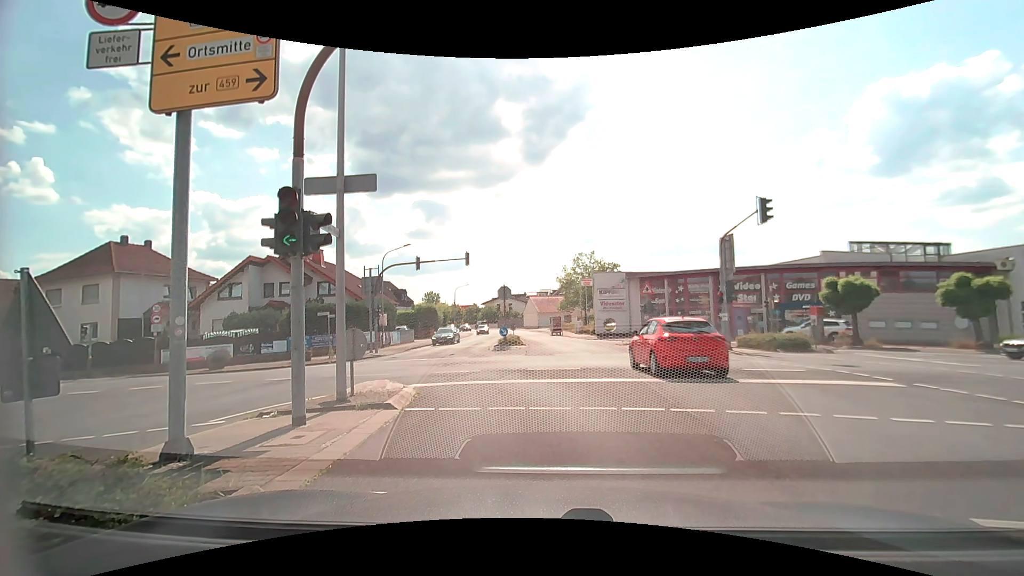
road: secondary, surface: asphalt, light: Day
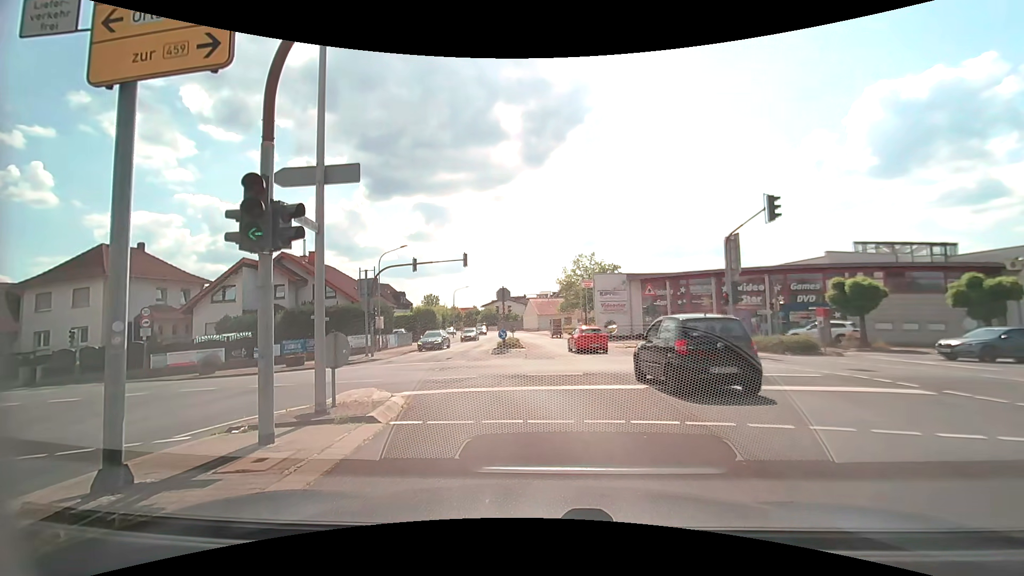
(0.0, +0.8) m; 0°
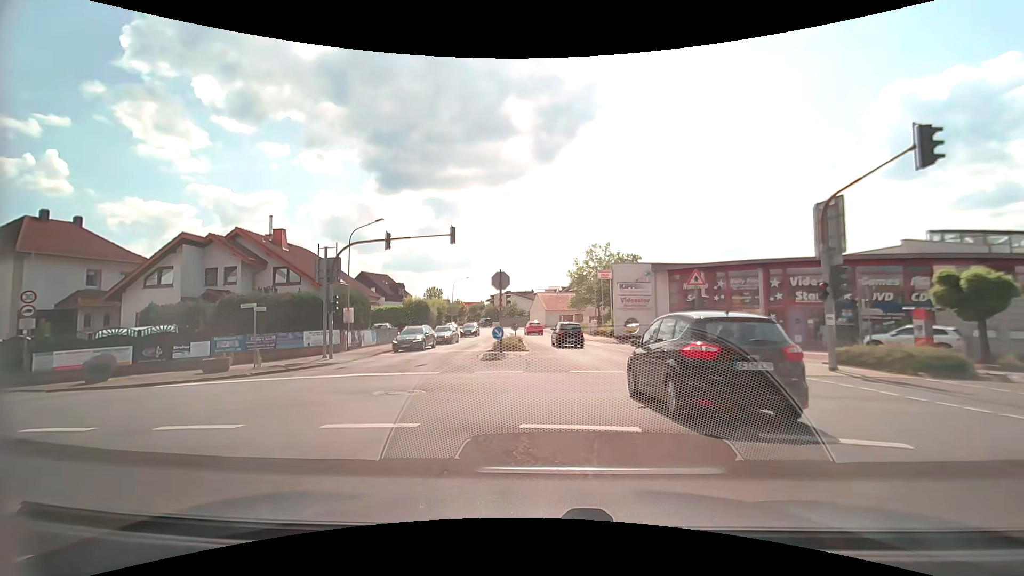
(-0.3, +7.9) m; -3°
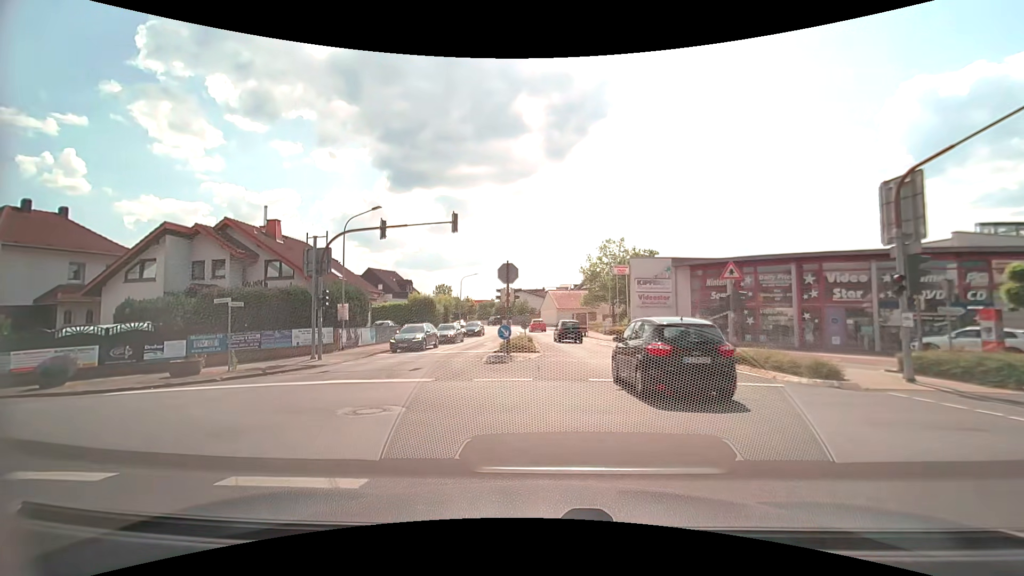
(0.0, +2.7) m; -1°
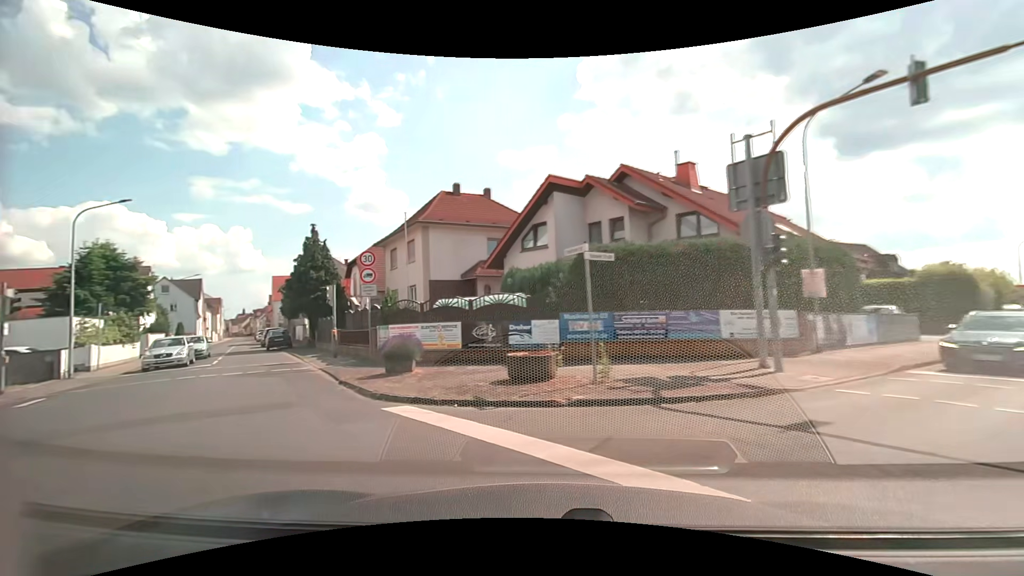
(-3.6, +11.2) m; -48°
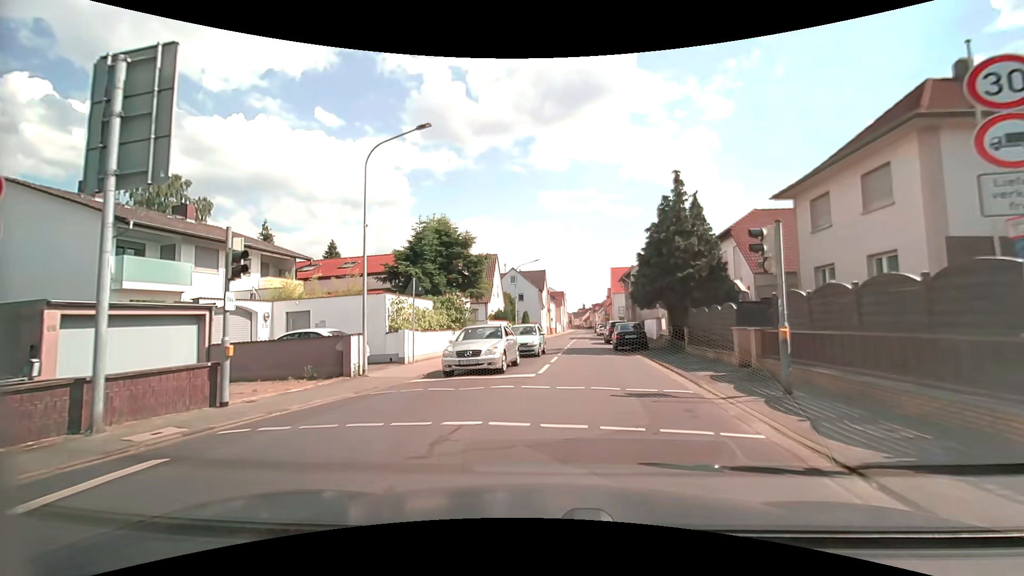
(-5.5, +11.5) m; -36°
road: tertiary
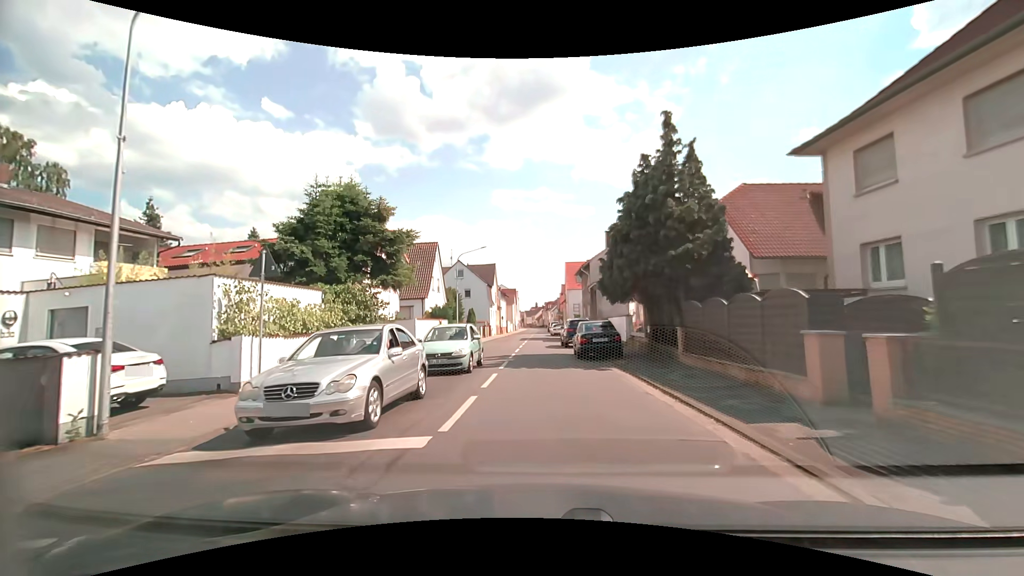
(+0.3, +7.2) m; +5°
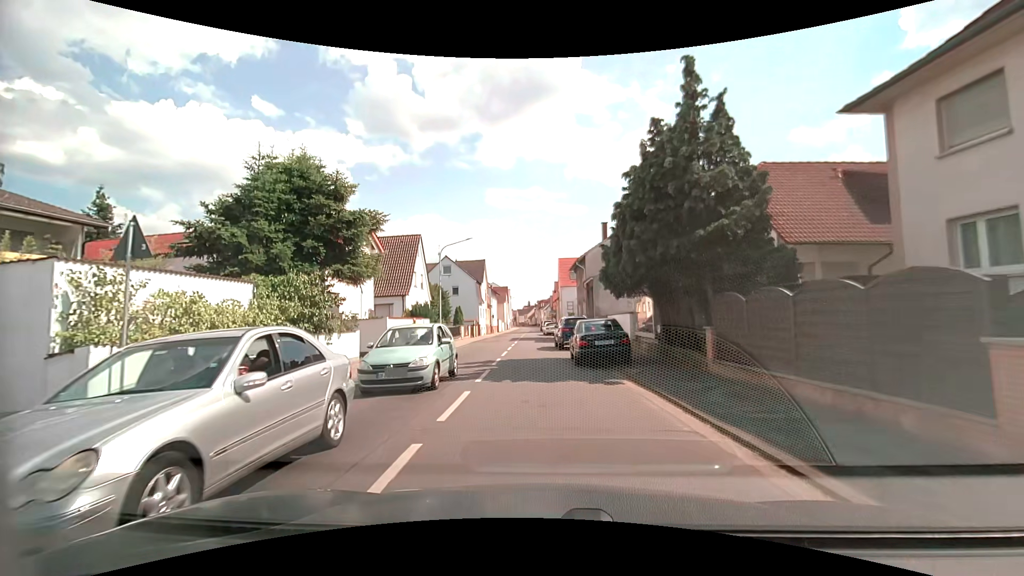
(+0.1, +3.6) m; +1°
